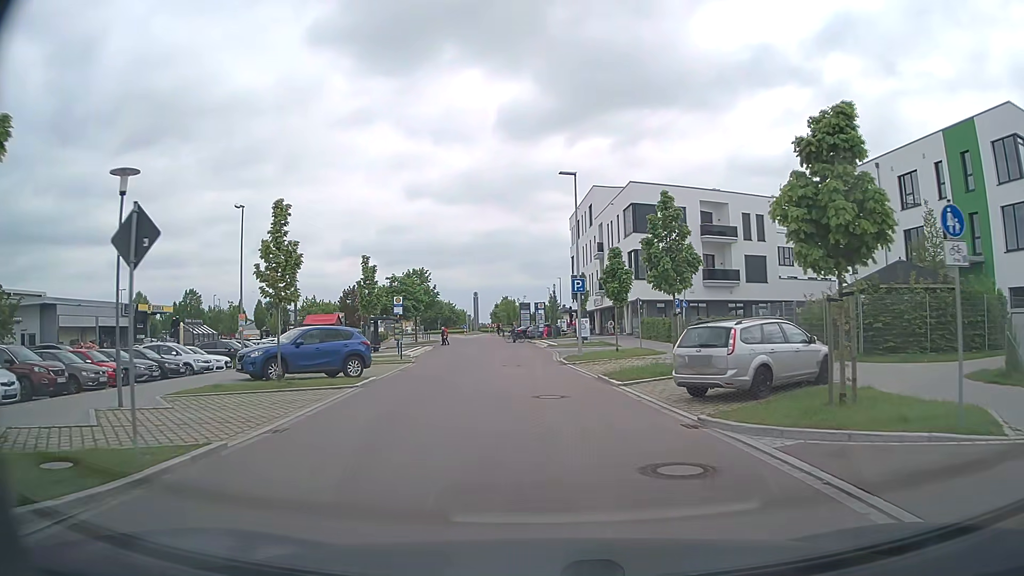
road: tertiary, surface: asphalt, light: Day
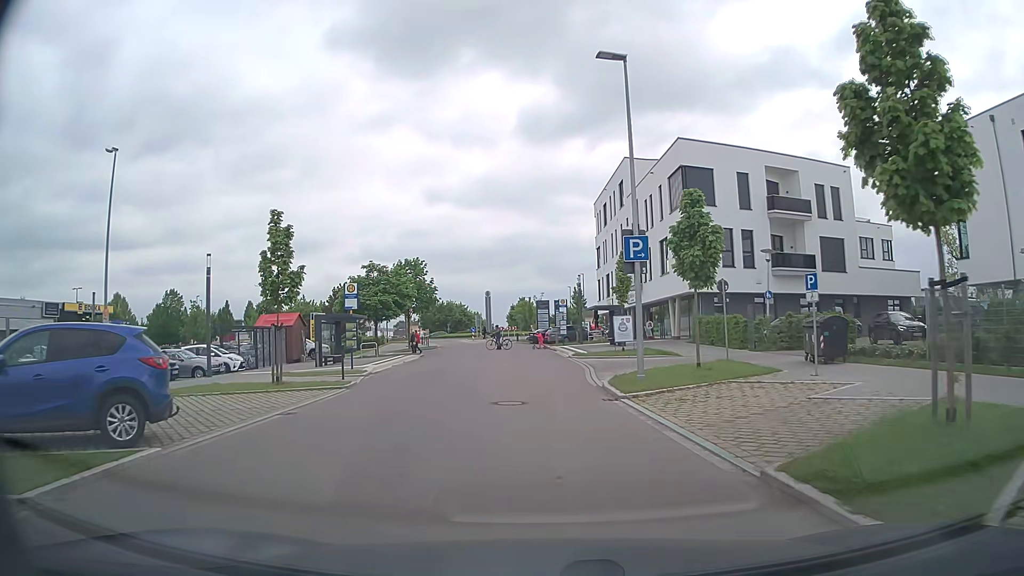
(-0.2, +13.4) m; -1°
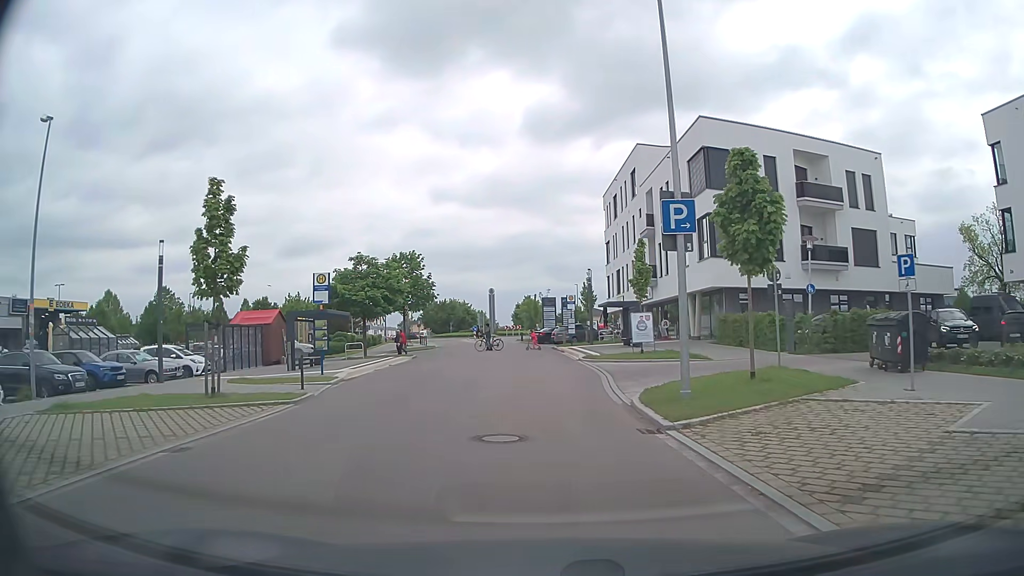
(0.0, +4.4) m; -1°
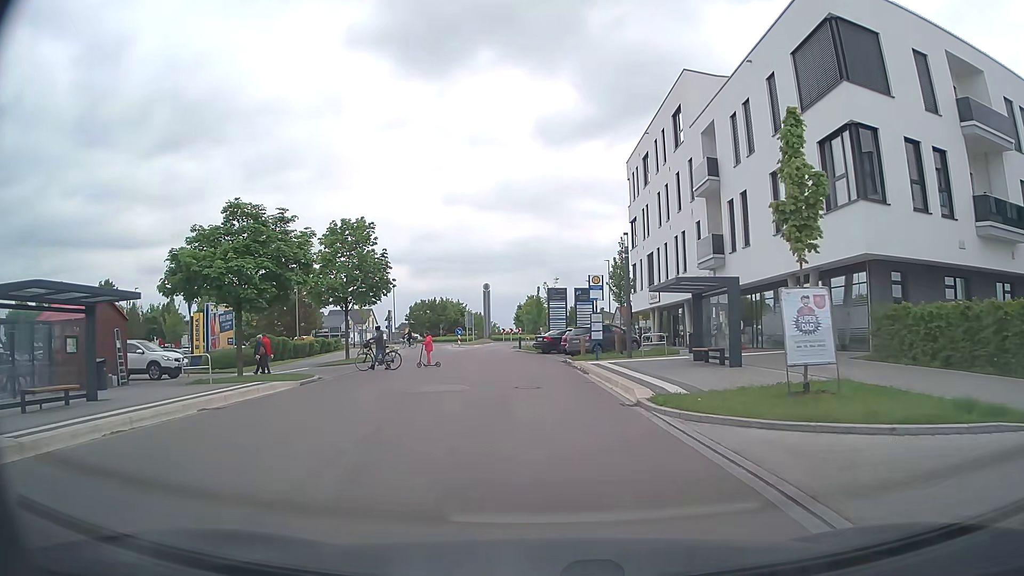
(-0.1, +17.8) m; 0°
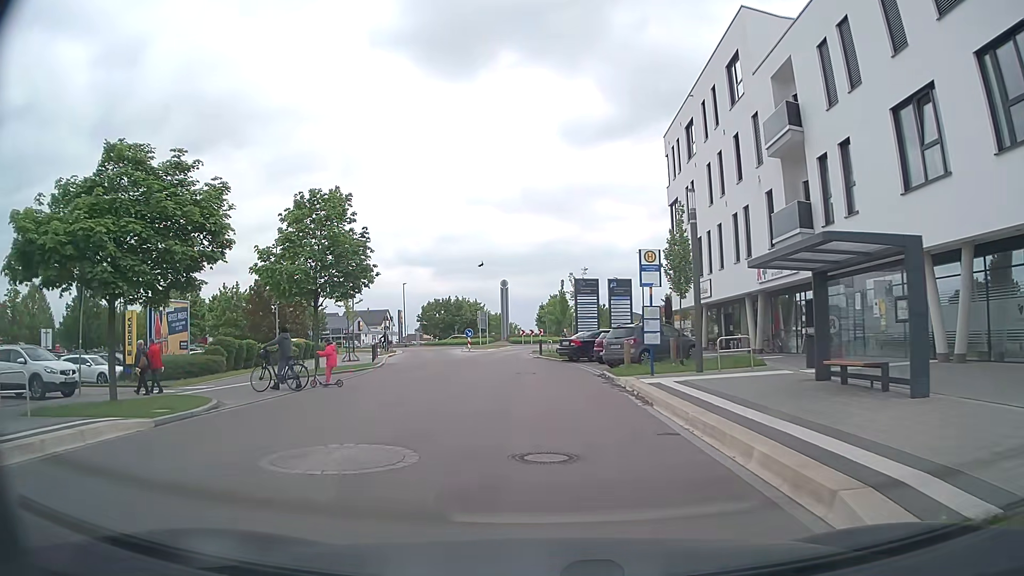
(-0.1, +8.8) m; -1°
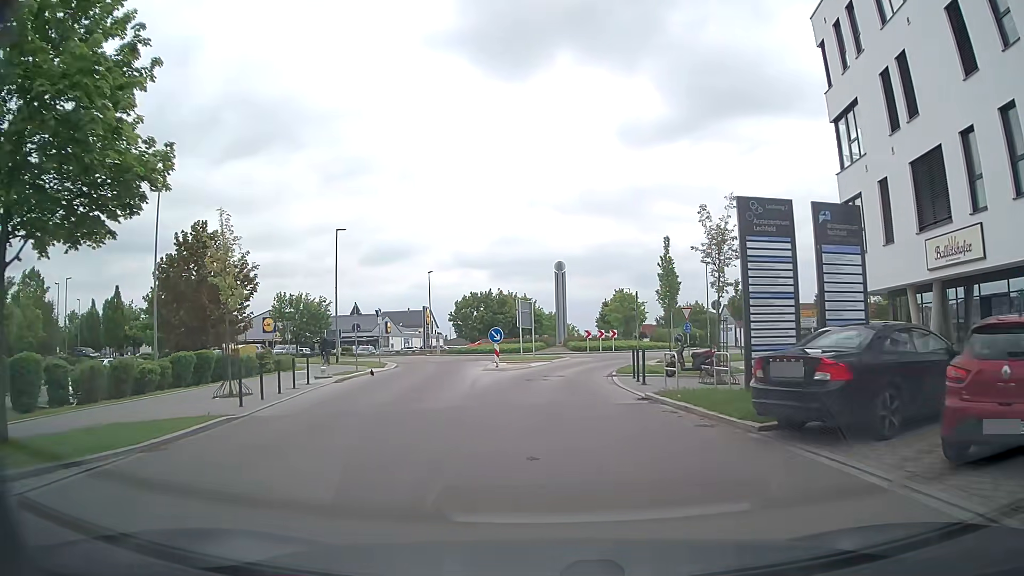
(-1.3, +21.7) m; -5°
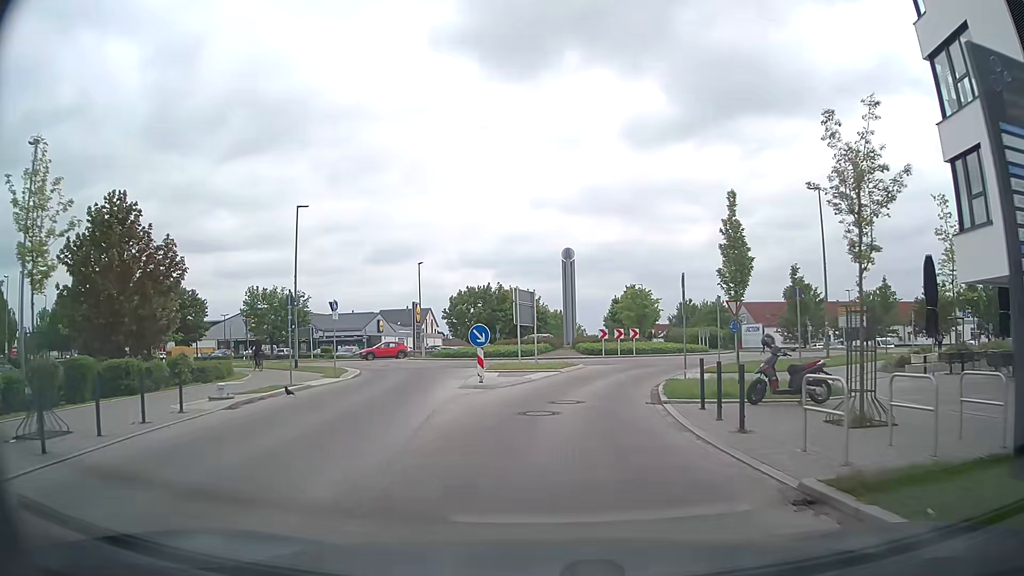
(-0.1, +8.5) m; -1°
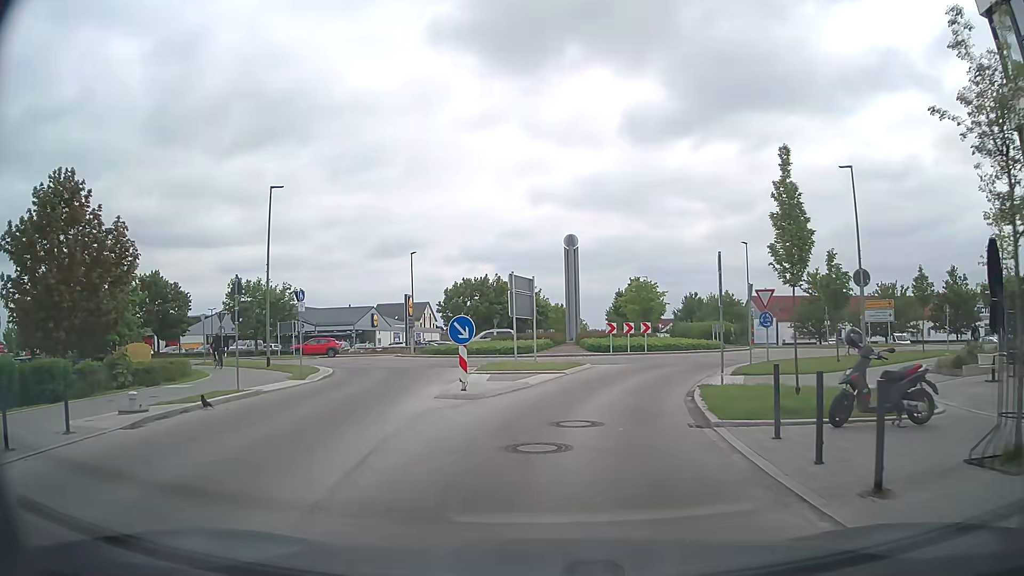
(0.0, +4.0) m; 0°
(0, +10) (+2, +20) (+7, +28) (+14, +35) (+18, +45) (+15, +54) (+10, +63) (+9, +73) (+9, +83) (+10, +93) m
